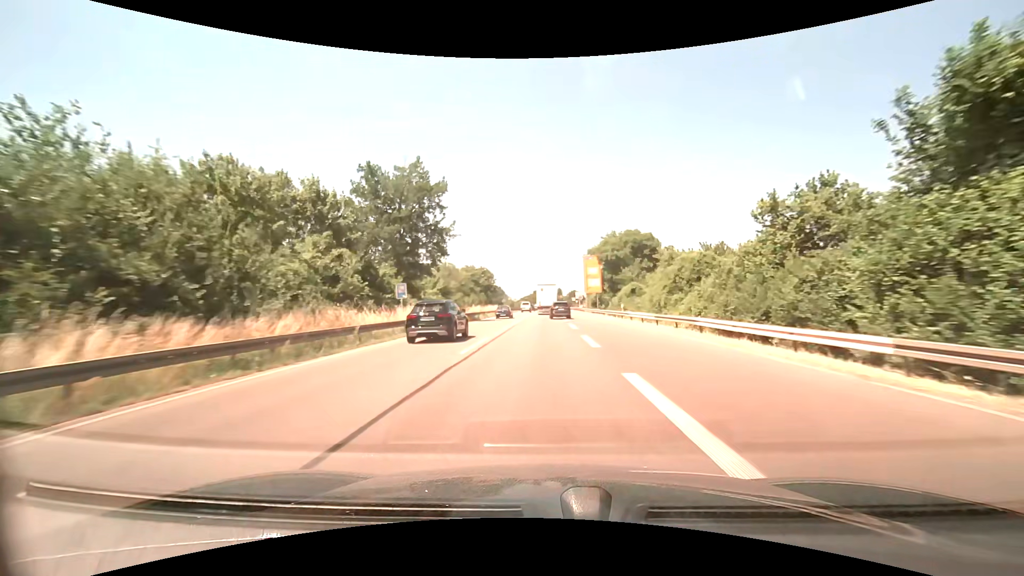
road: trunk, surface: asphalt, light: Day
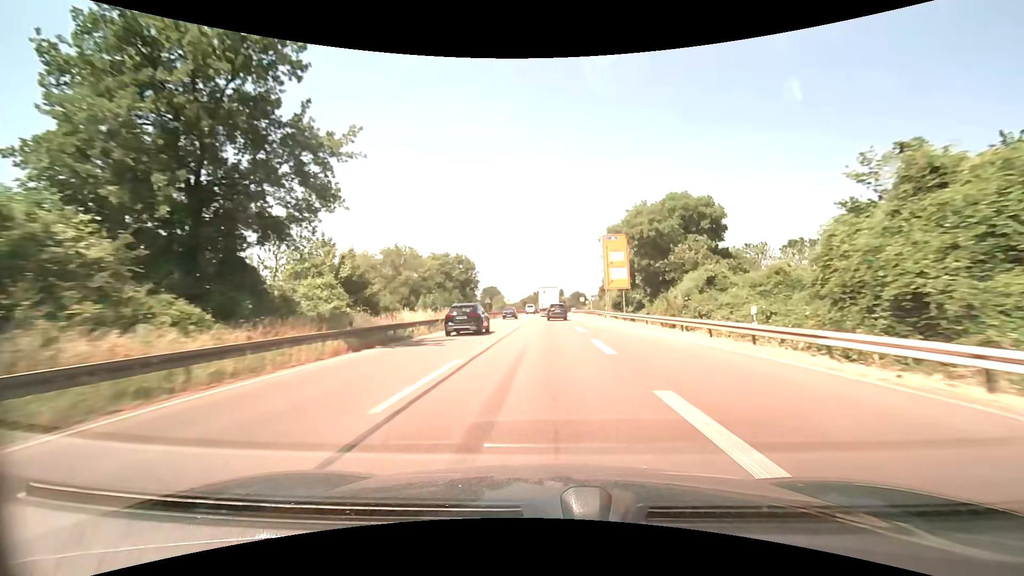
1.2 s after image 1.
(-0.1, +25.8) m; 0°
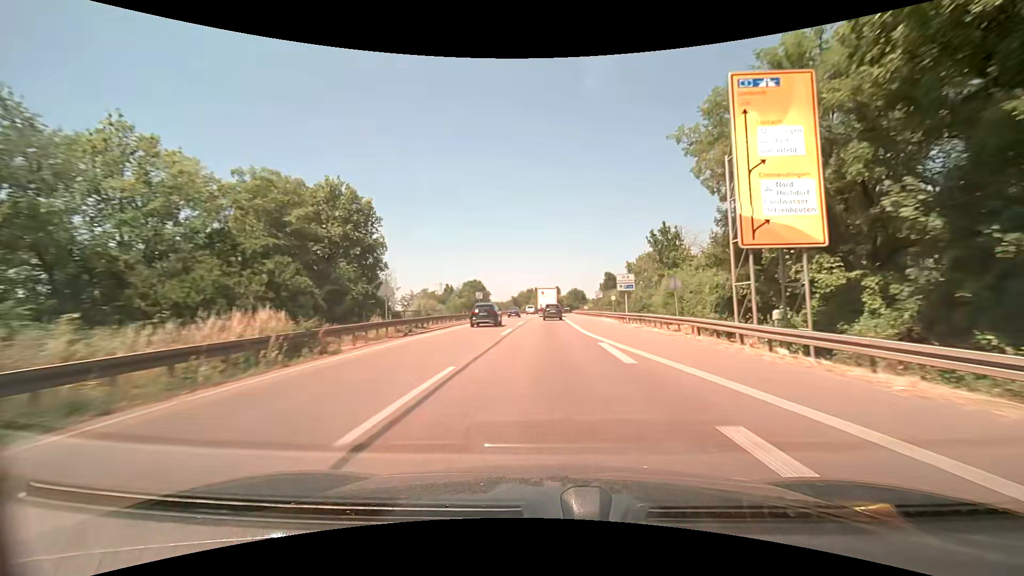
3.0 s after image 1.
(+0.1, +38.3) m; 0°
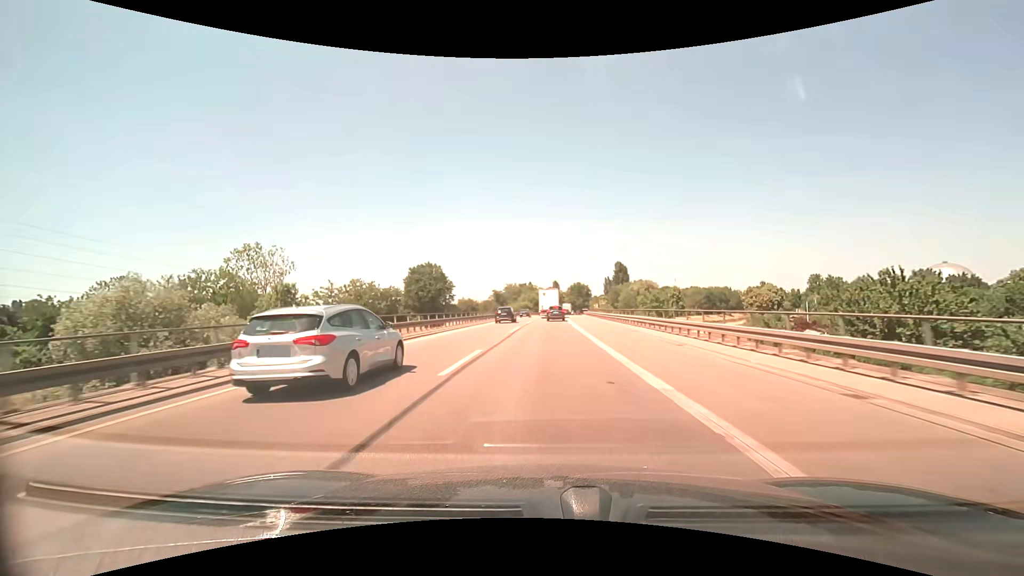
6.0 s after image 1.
(+0.5, +63.4) m; +1°
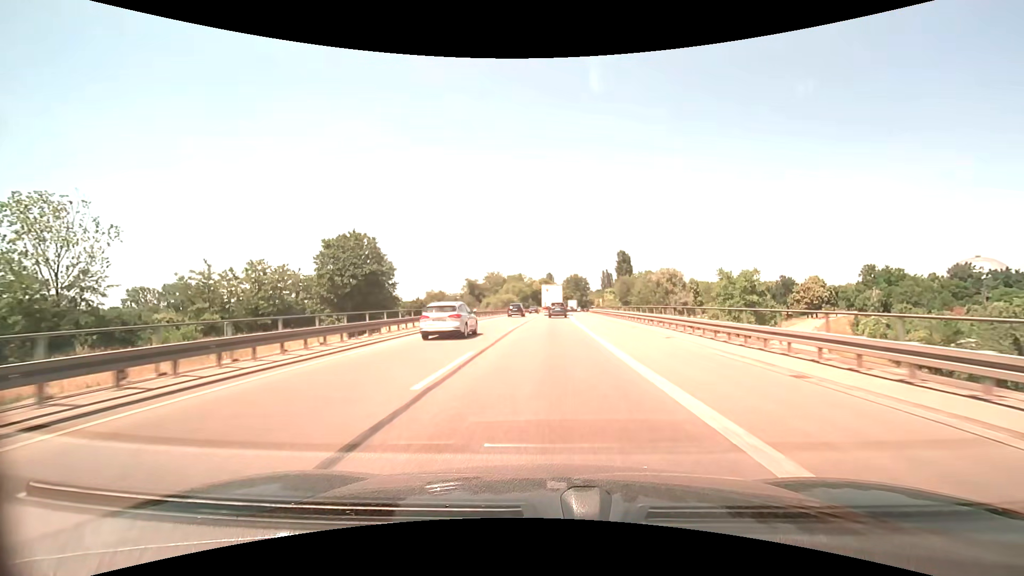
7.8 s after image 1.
(+0.3, +37.9) m; +1°
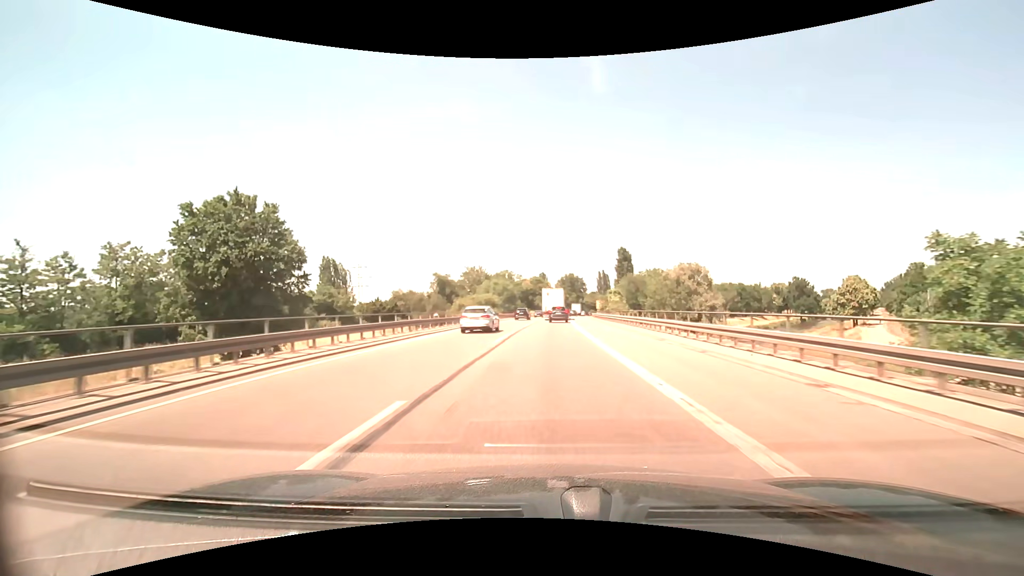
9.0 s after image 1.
(+0.1, +24.6) m; +1°
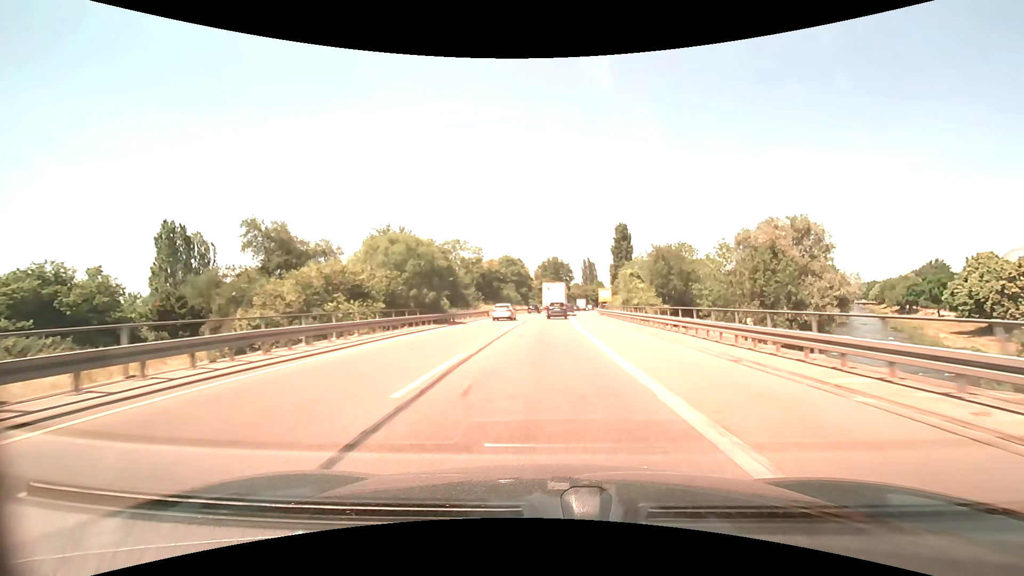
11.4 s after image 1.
(+1.0, +47.6) m; +2°
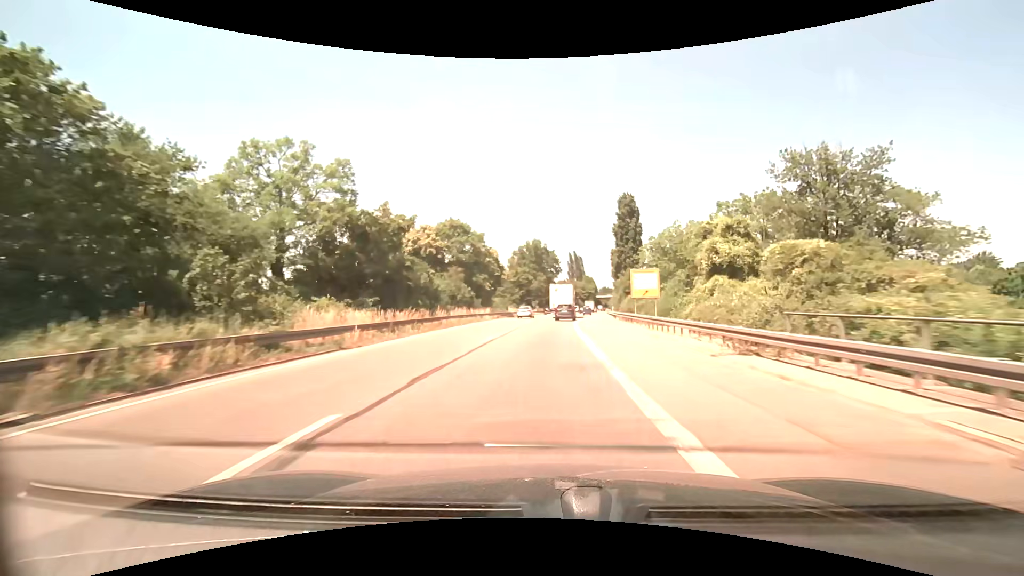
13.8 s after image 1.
(+1.1, +46.5) m; +2°
(0, +10) (0, +20) (0, +30) (+1, +40) (+1, +50) (+2, +60) (+3, +70) (+4, +80) (+5, +90) (+6, +100) m
